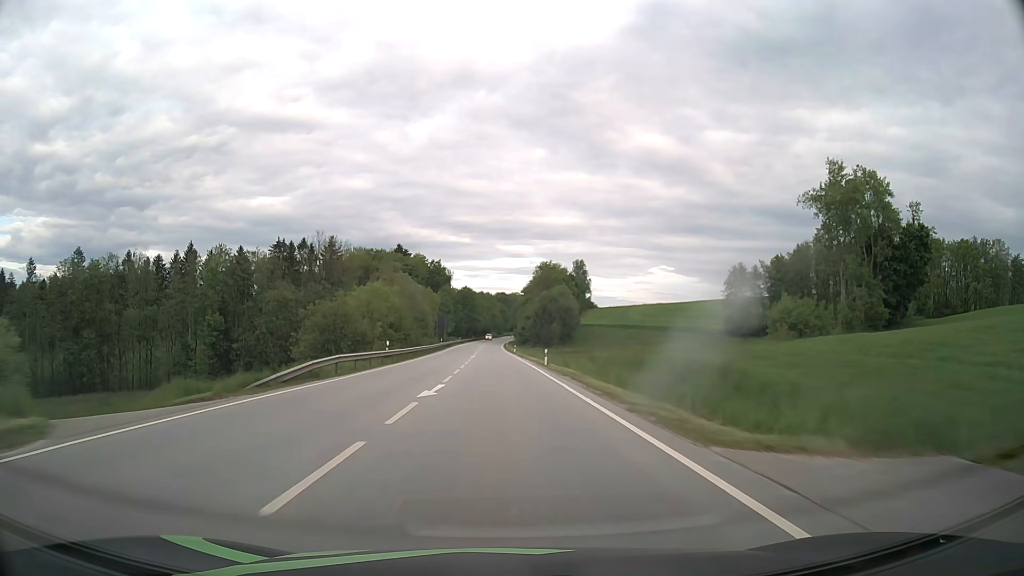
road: primary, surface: asphalt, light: Day
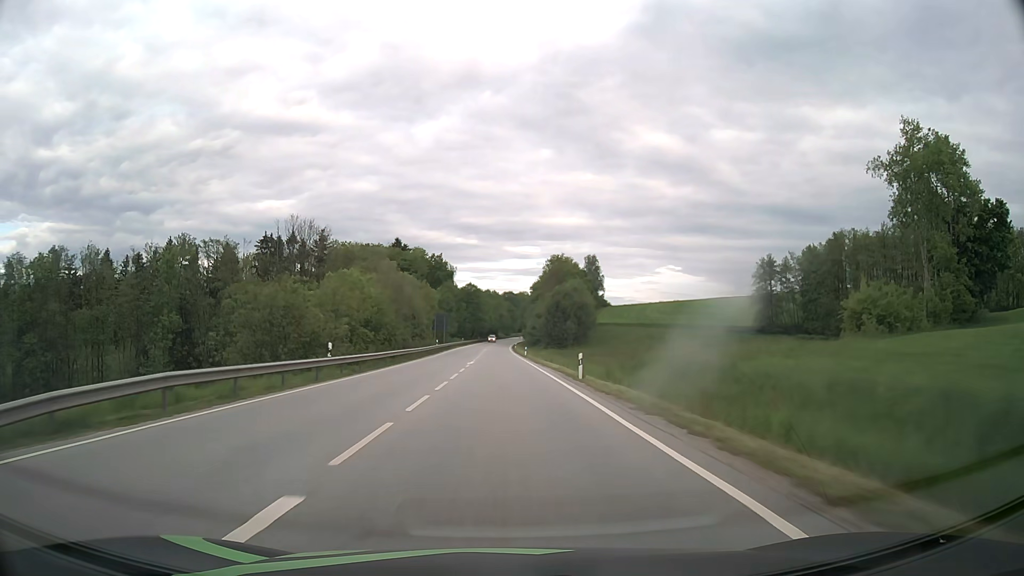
(-0.1, +15.8) m; -1°
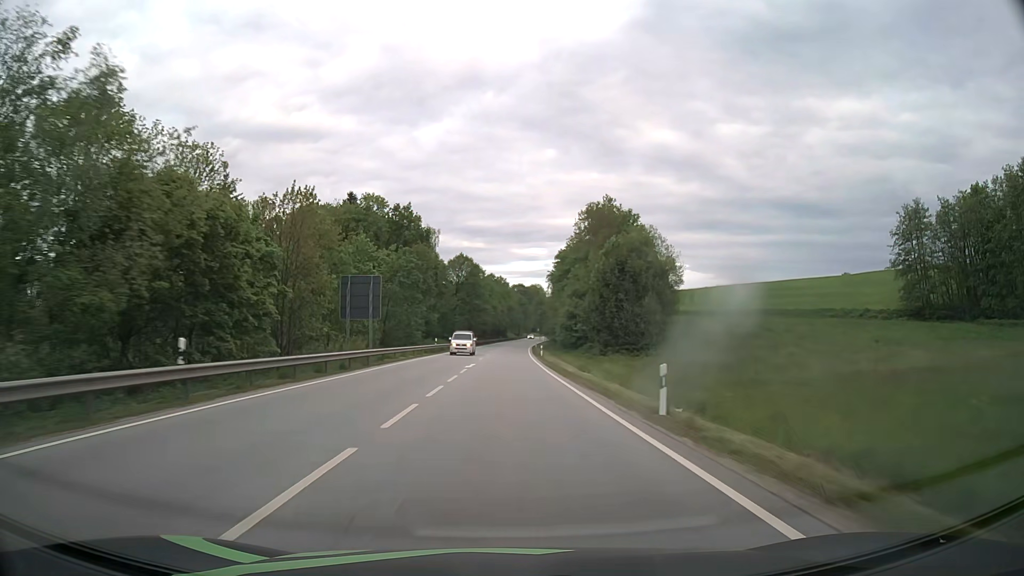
(-0.7, +63.1) m; -1°
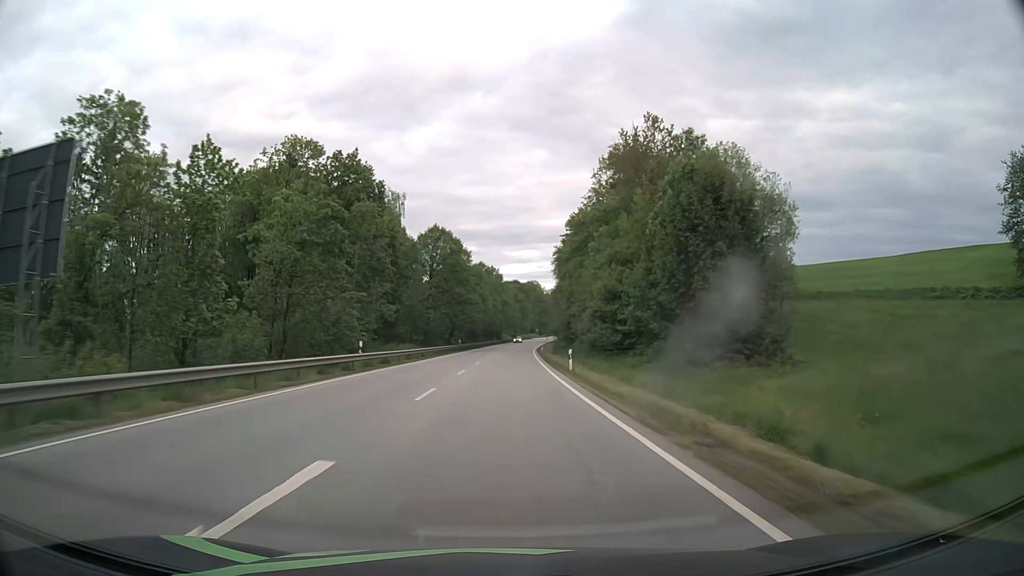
(0.0, +31.6) m; 0°
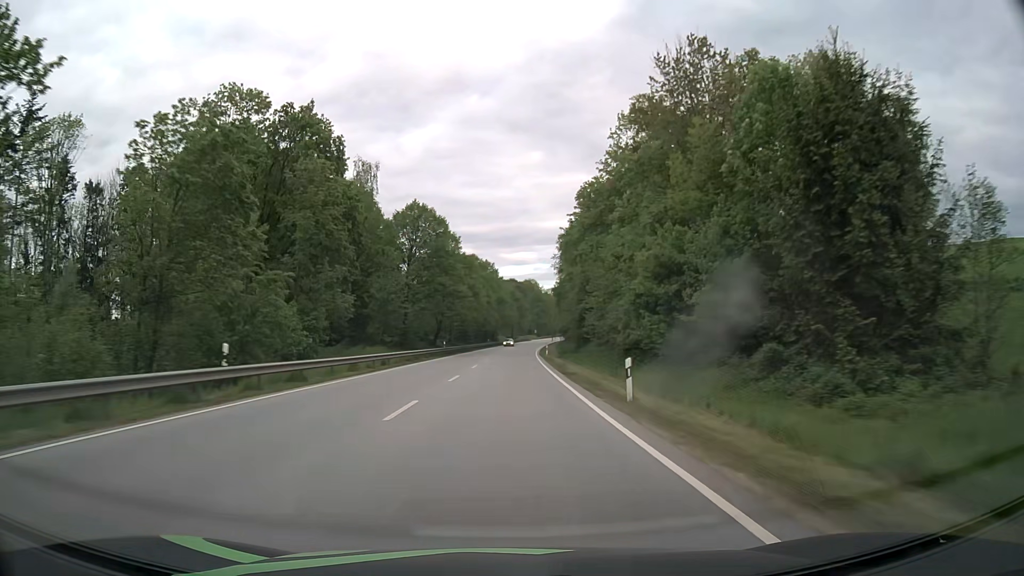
(0.0, +15.8) m; 0°
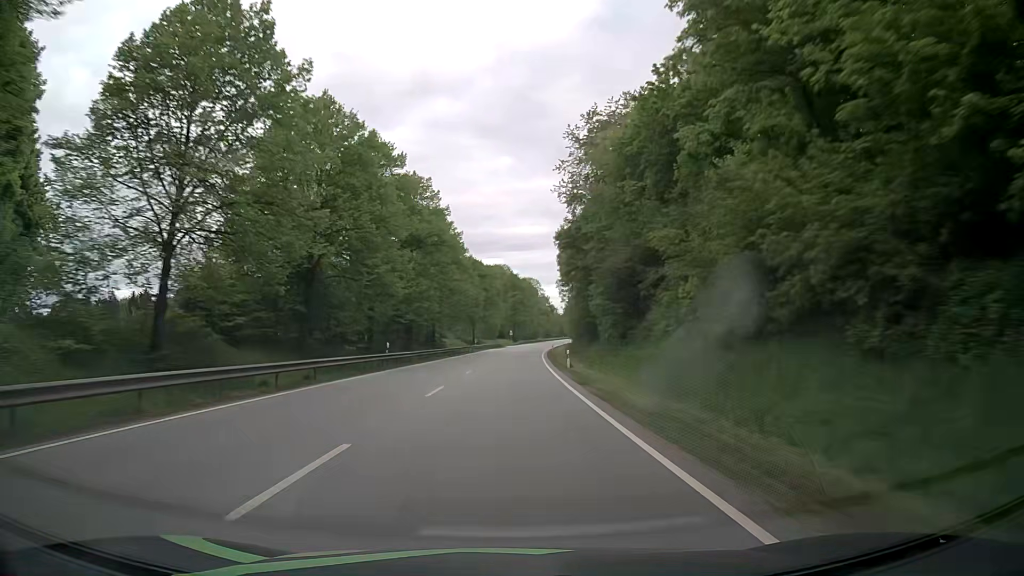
(+1.4, +78.8) m; +3°
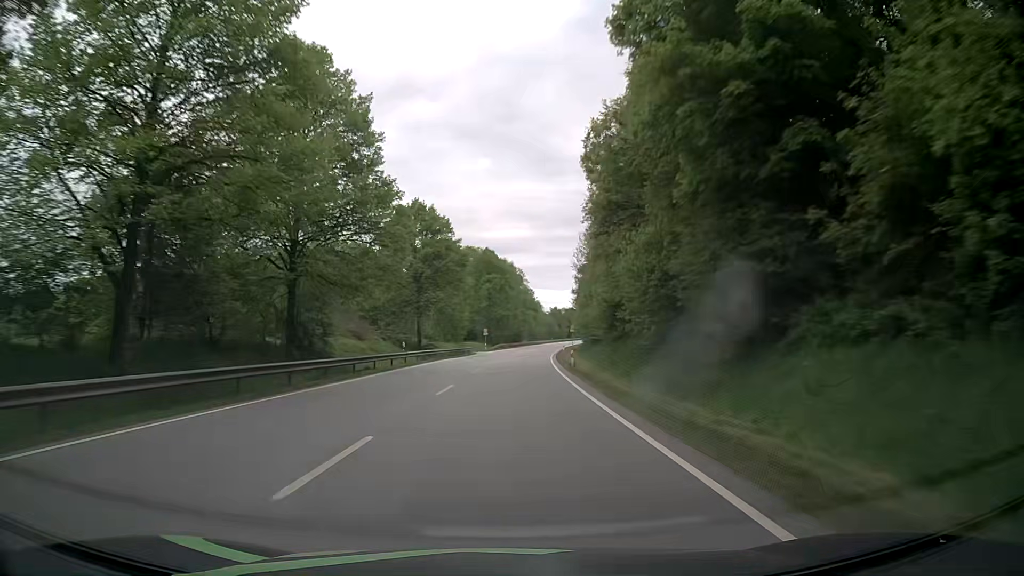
(+0.7, +47.3) m; +2°
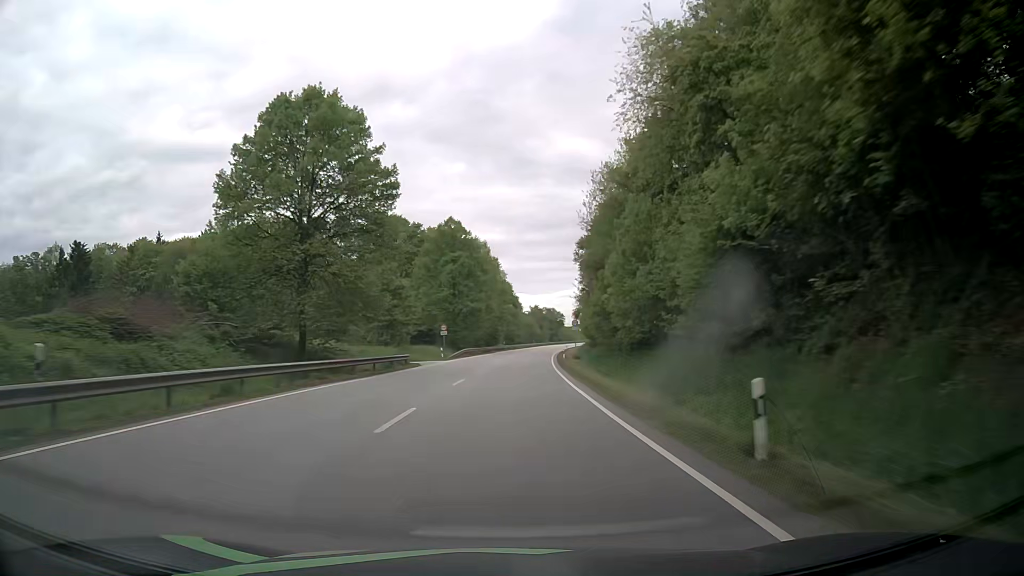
(+0.4, +31.5) m; +2°
(0, +10) (0, +20) (0, +30) (+1, +40) (+1, +50) (+2, +60) (+3, +70) (+4, +80) (+5, +90) (+6, +100) m
